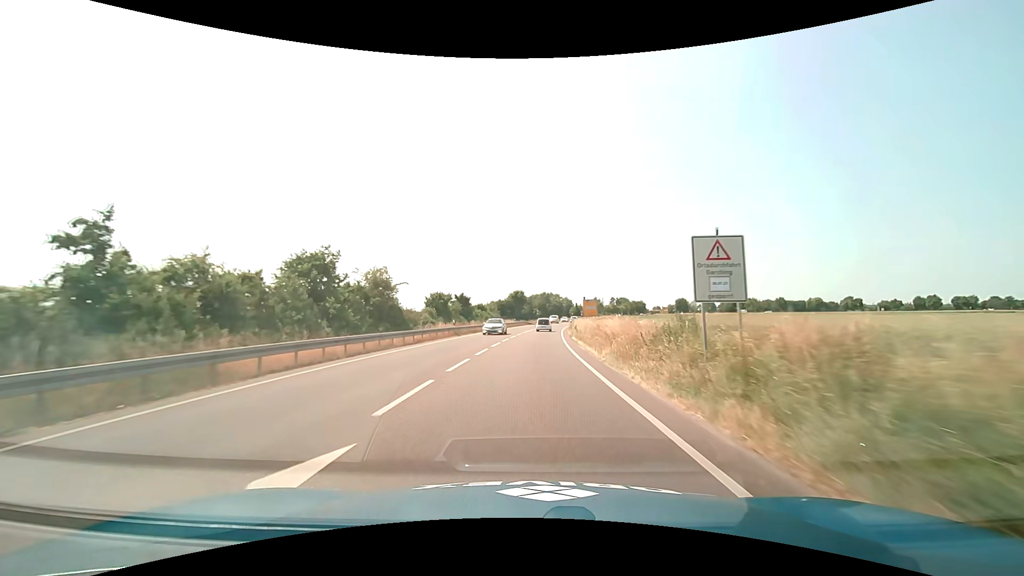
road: primary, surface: asphalt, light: Day
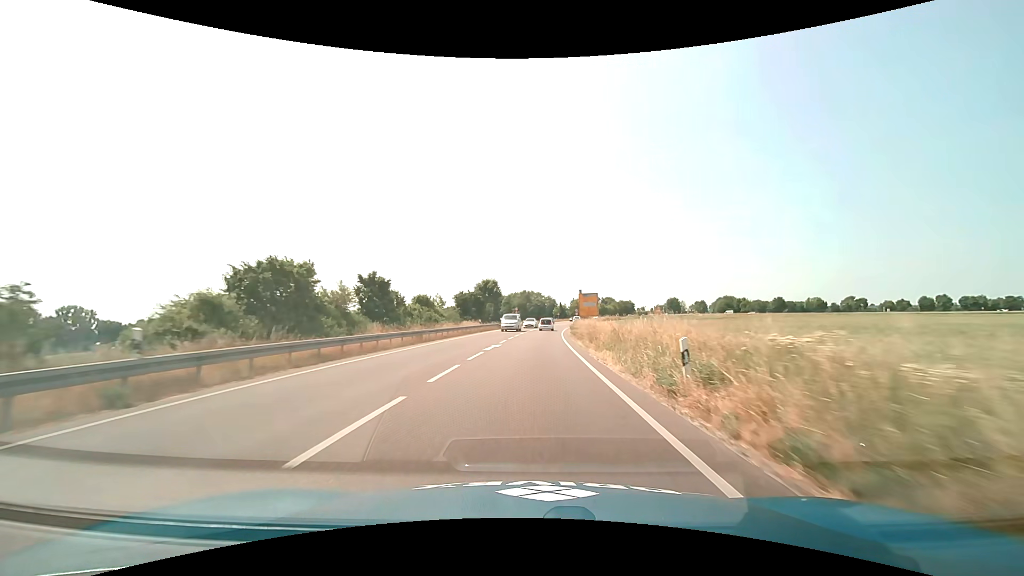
(+0.7, +32.2) m; +2°
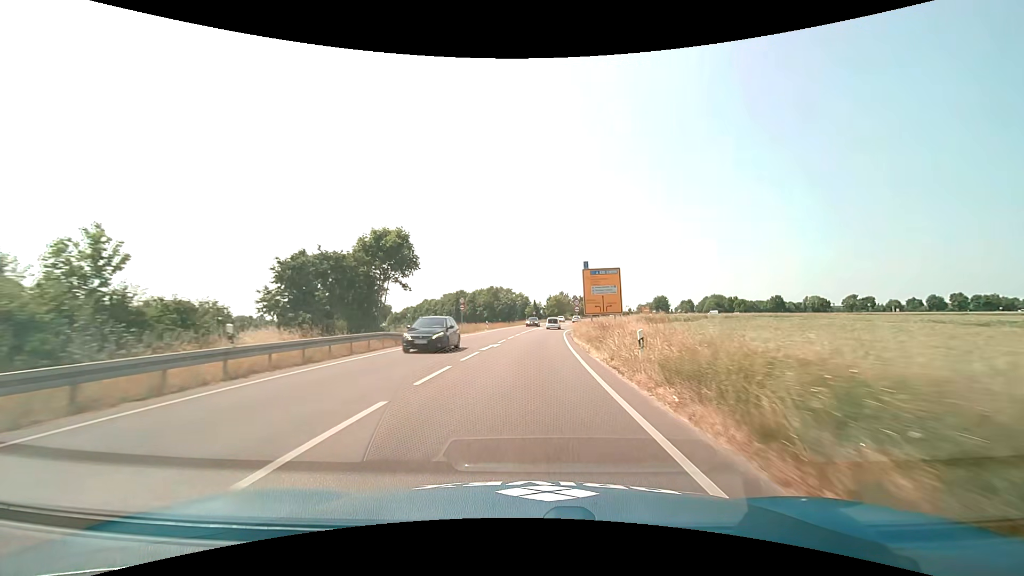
(+1.3, +42.4) m; +3°
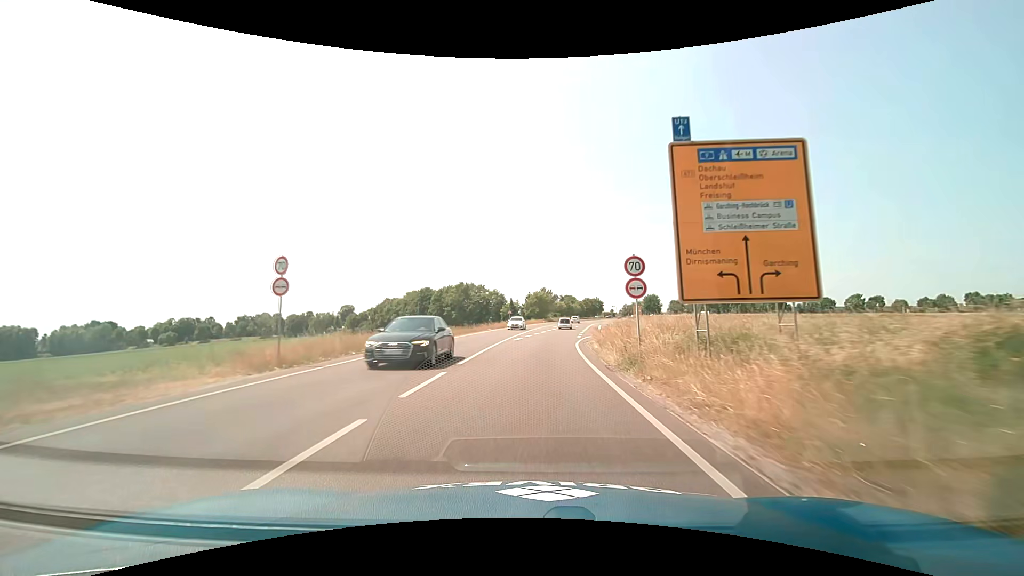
(+0.7, +31.4) m; +3°
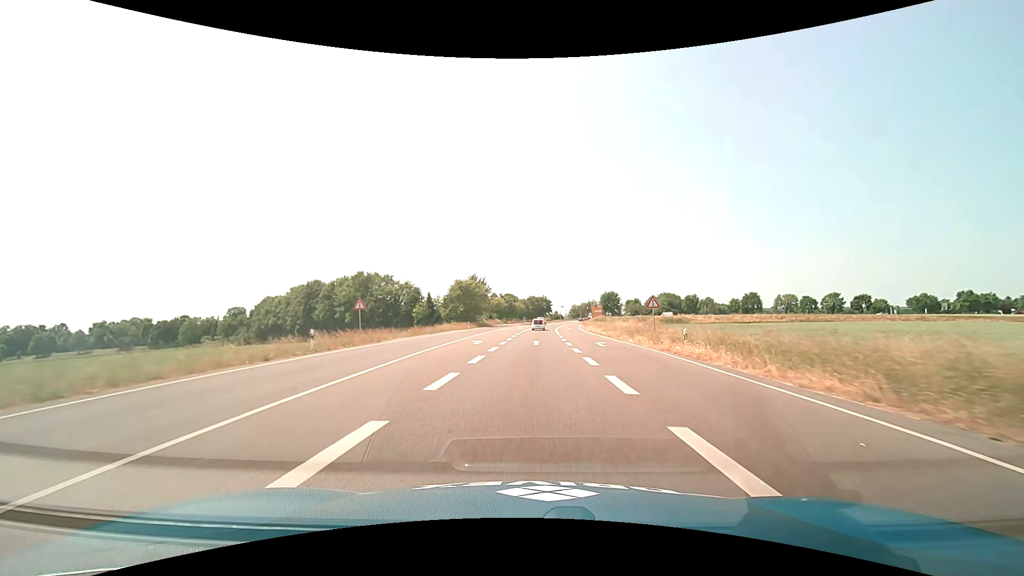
(+3.4, +51.8) m; +7°
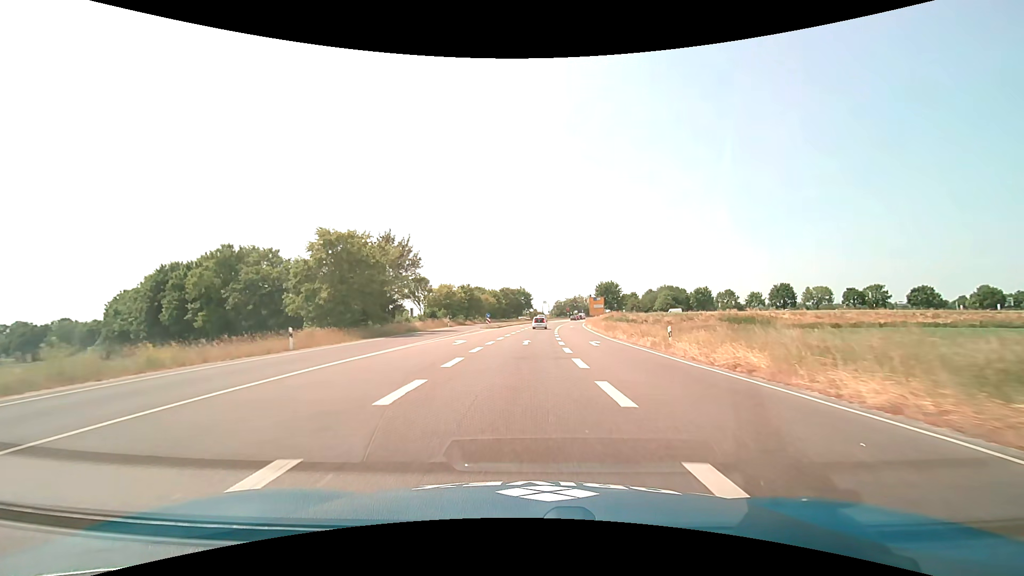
(+1.2, +49.5) m; +3°
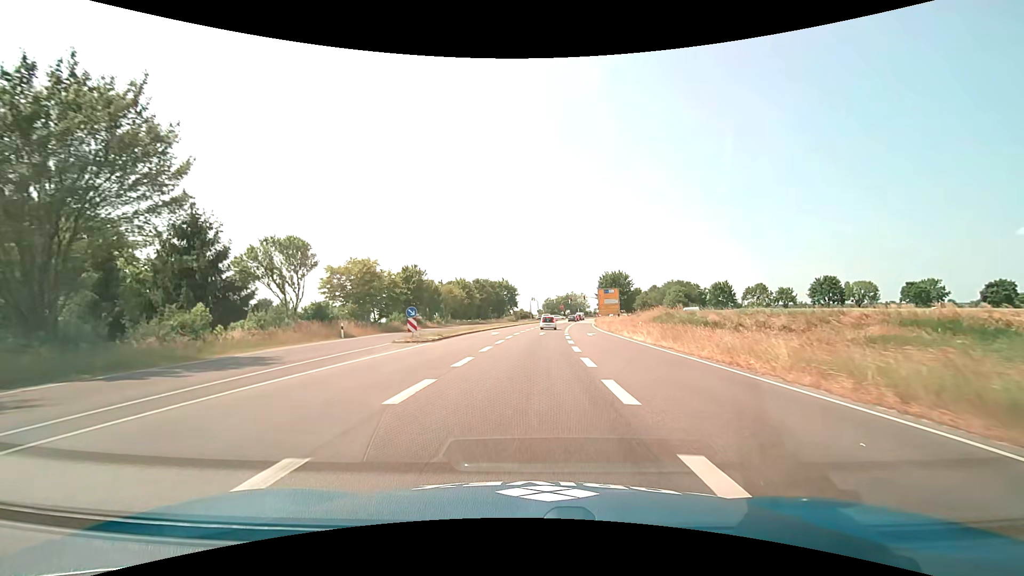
(+0.5, +35.6) m; +2°
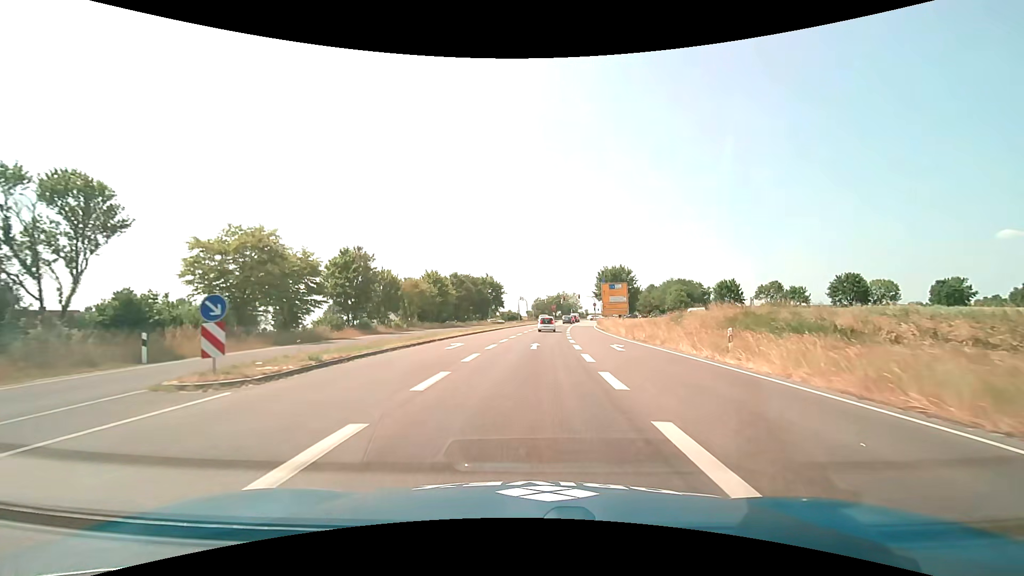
(+0.2, +16.4) m; +1°
